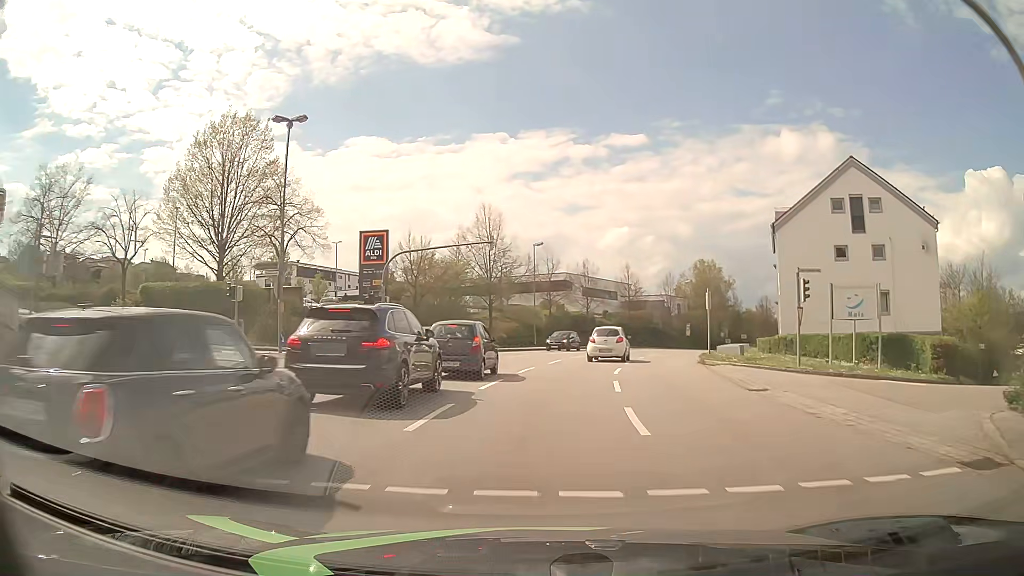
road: tertiary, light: Day
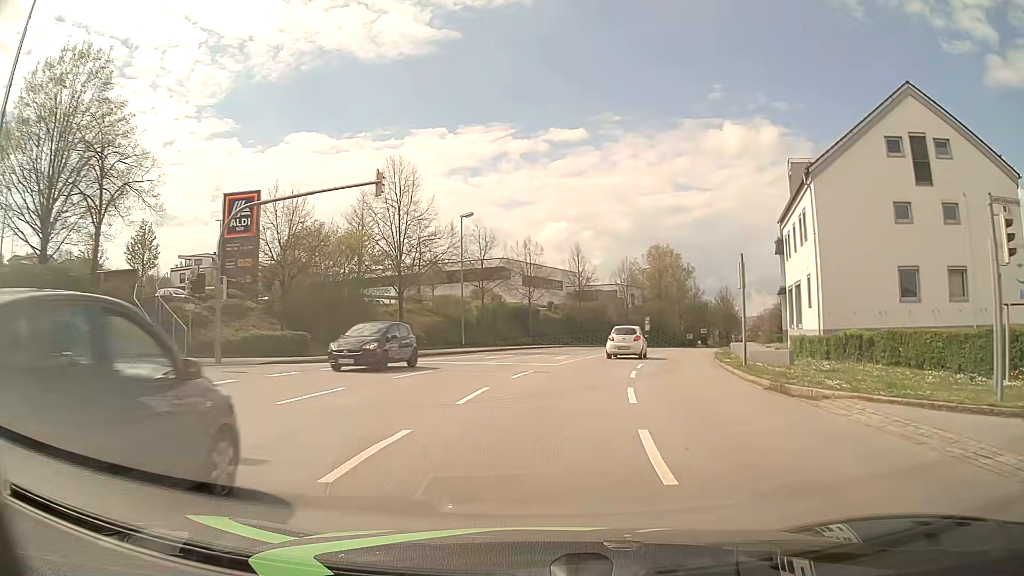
(+0.7, +15.0) m; +5°
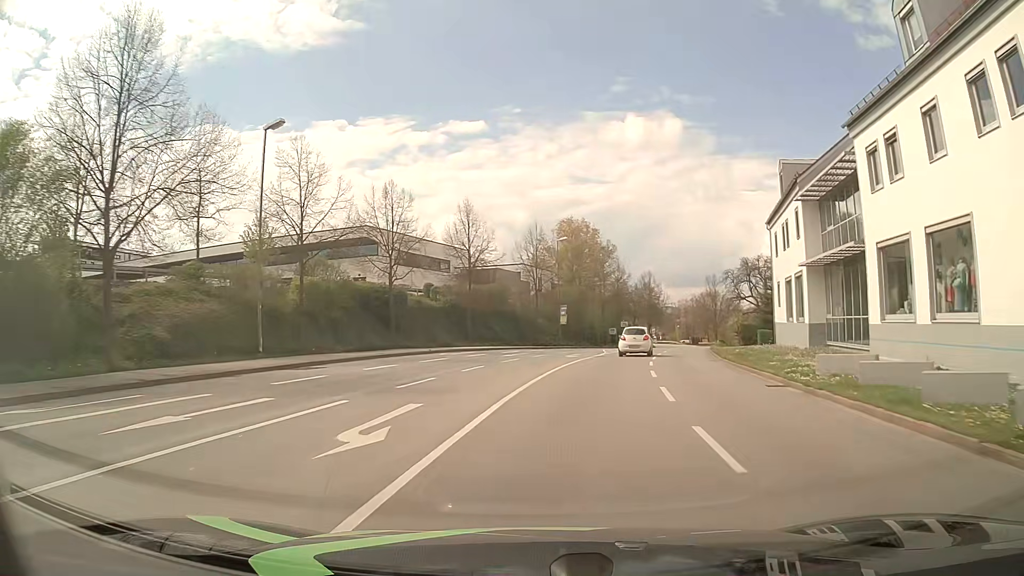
(+1.7, +22.8) m; +9°
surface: asphalt
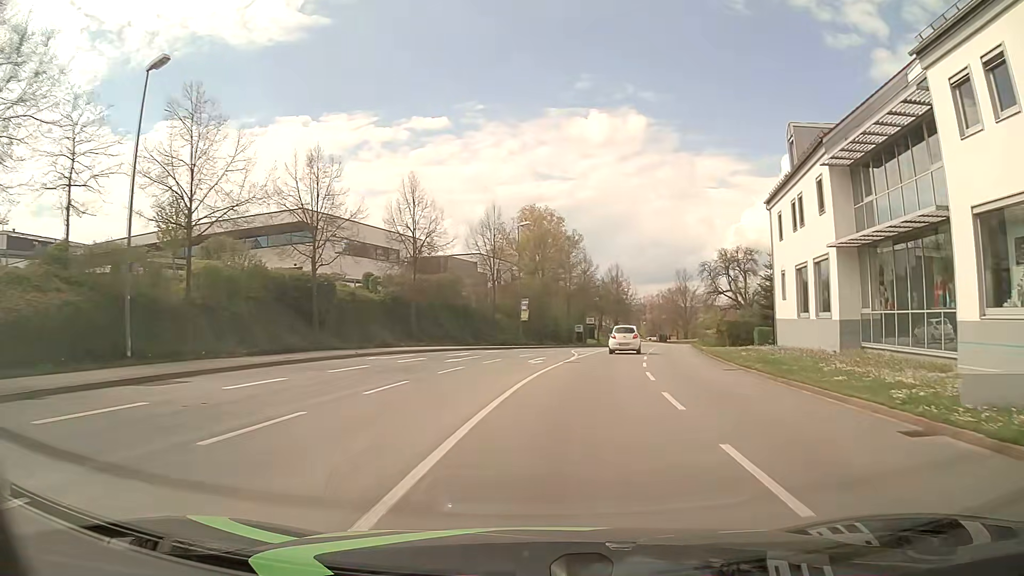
(+0.2, +7.7) m; +3°
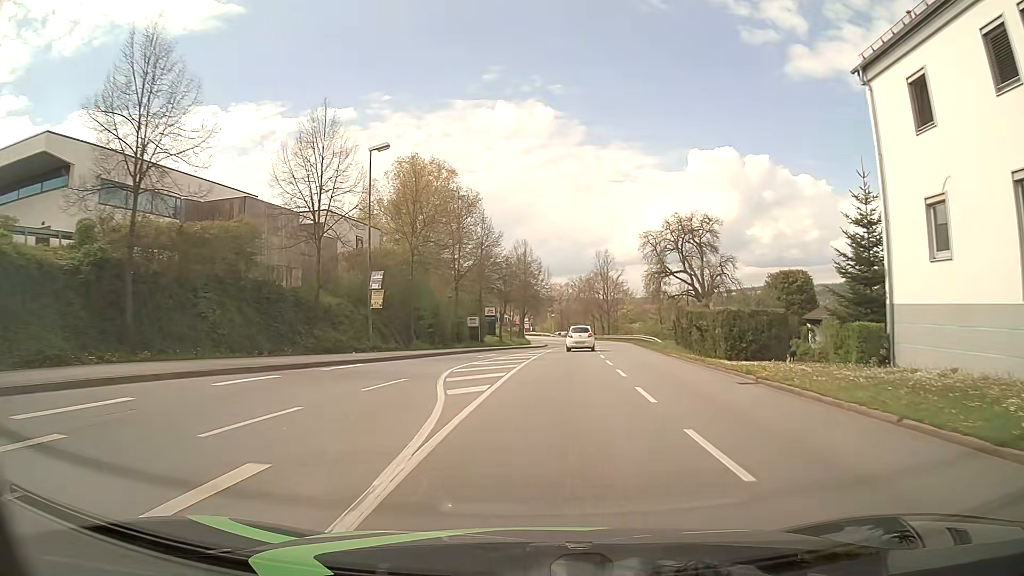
(+1.8, +23.2) m; +8°
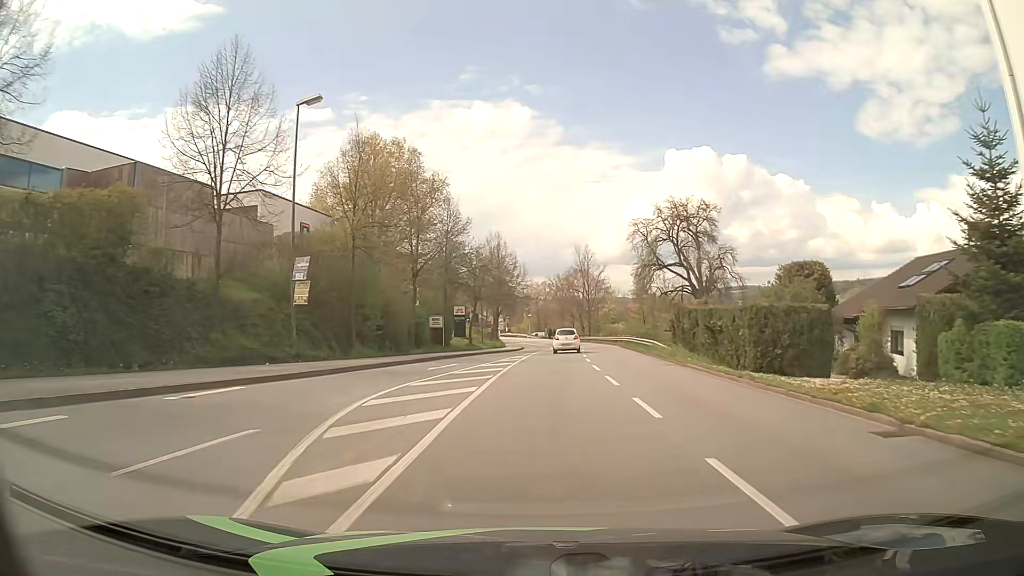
(+0.2, +7.8) m; +2°
(0, +10) (0, +20) (+1, +30) (+1, +40) (+2, +50) (+2, +60) (+3, +70) (+3, +80) (+3, +90) (+2, +100) m
